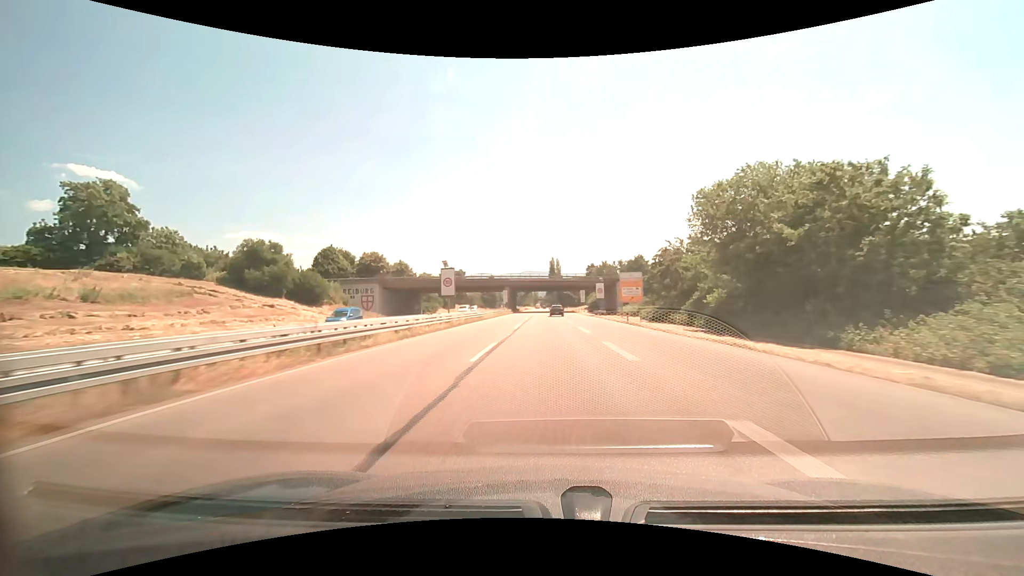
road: trunk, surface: asphalt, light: Day
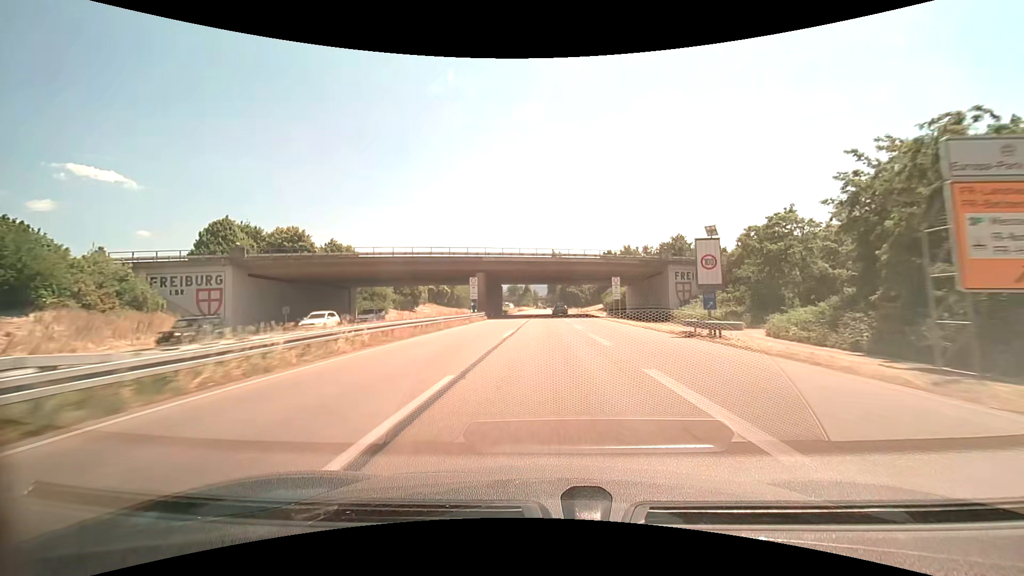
(0.0, +43.9) m; 0°
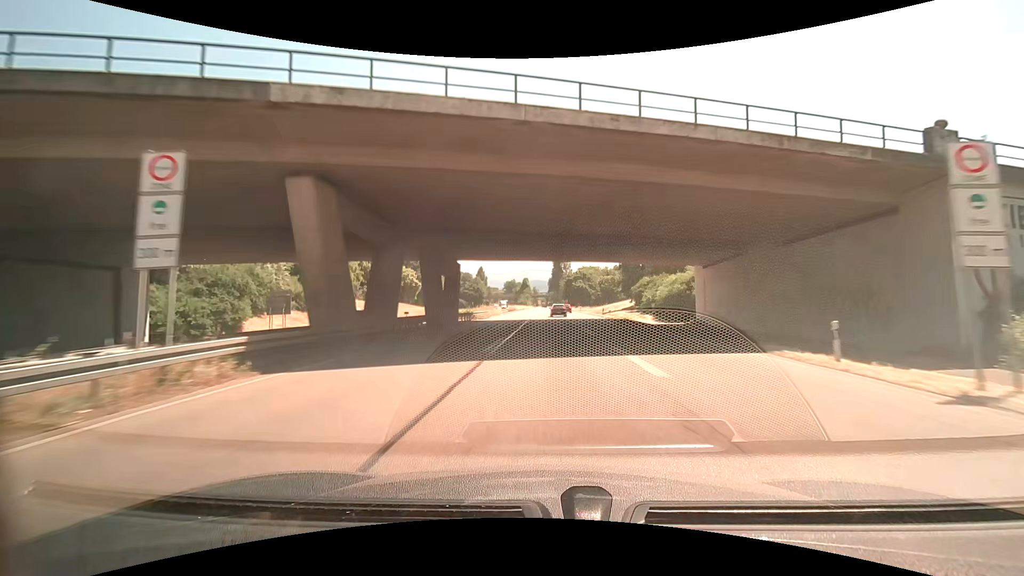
(+0.1, +43.4) m; 0°
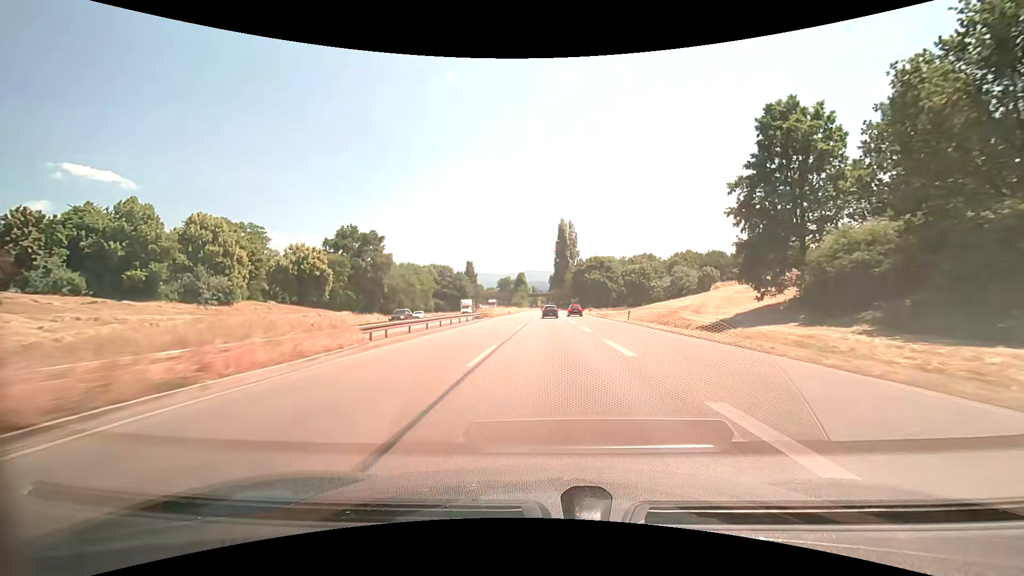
(+0.3, +57.2) m; 0°
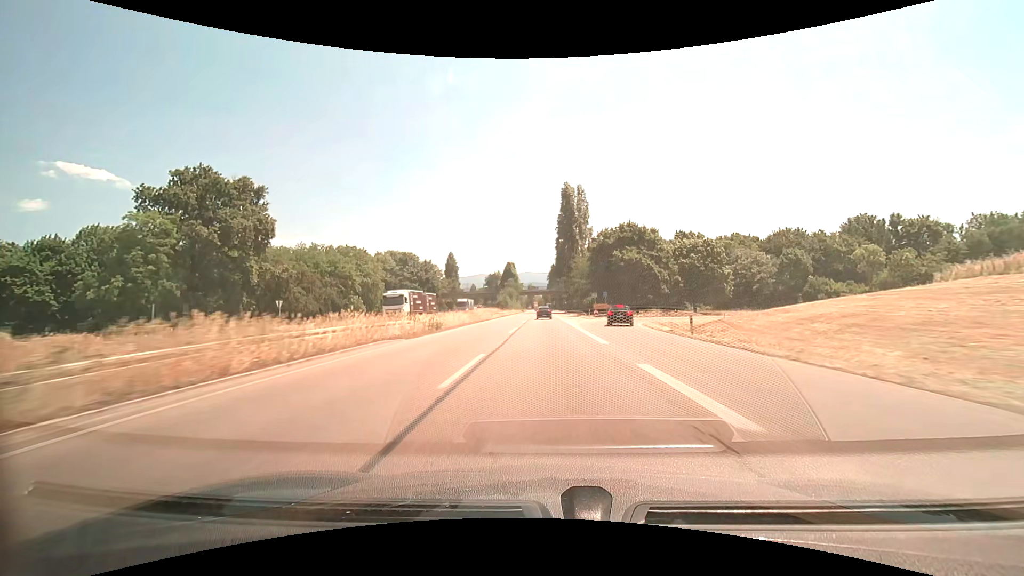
(+0.2, +56.7) m; +1°
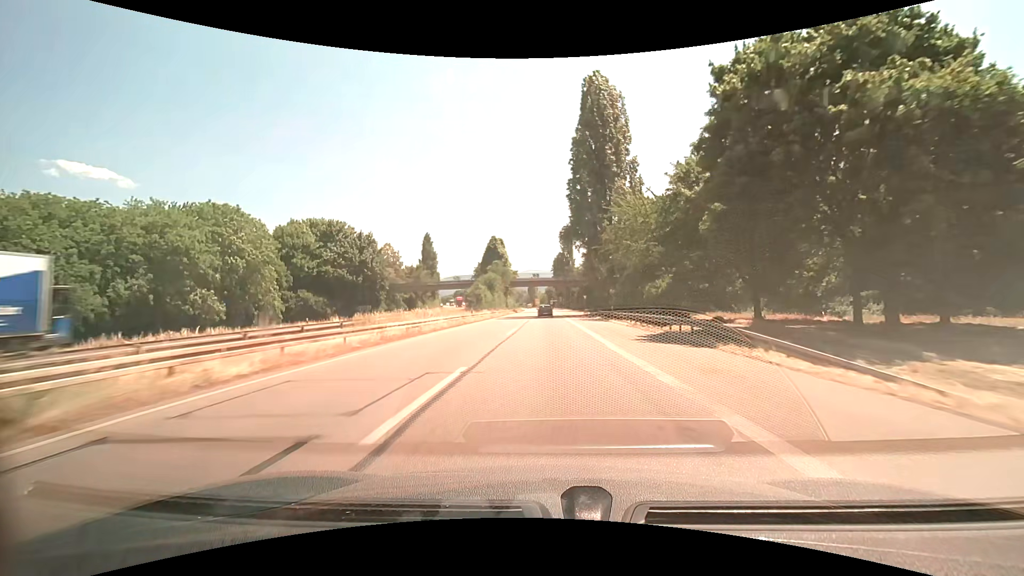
(-0.3, +57.2) m; -1°
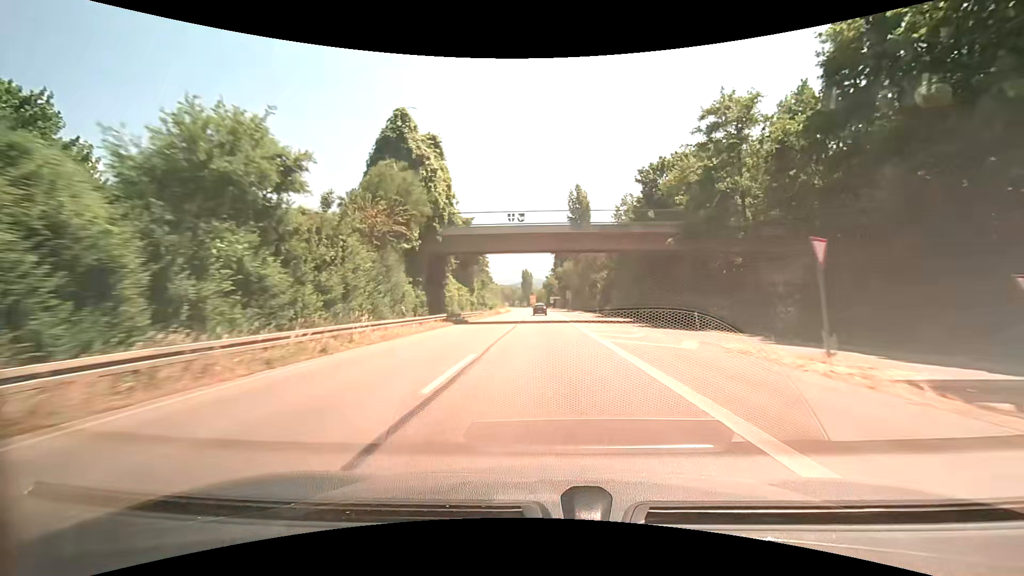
(+0.1, +69.1) m; 0°
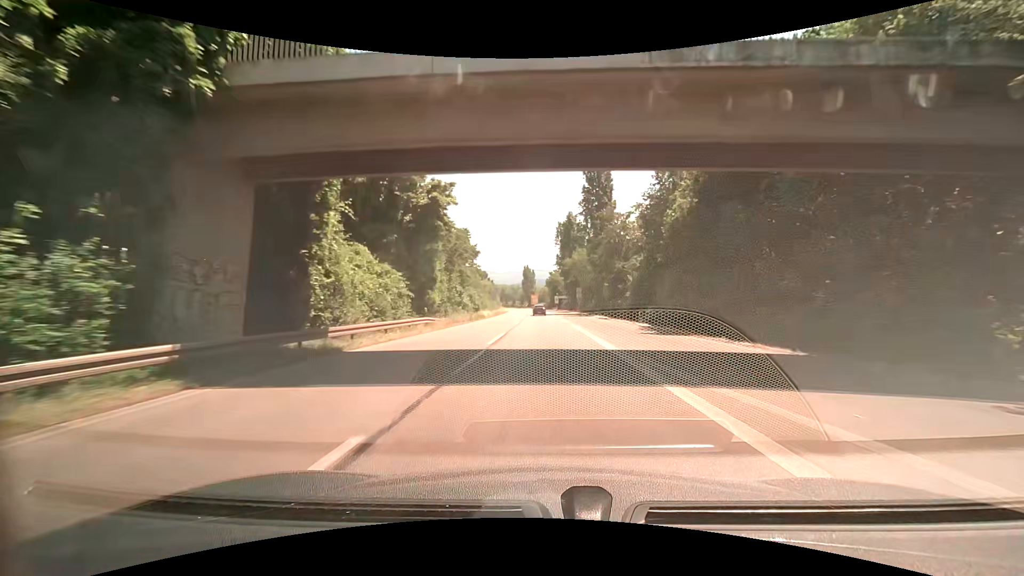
(0.0, +26.2) m; 0°
(0, +10) (0, +20) (0, +30) (0, +40) (0, +50) (0, +60) (0, +70) (0, +80) (0, +90) (-1, +100) m
